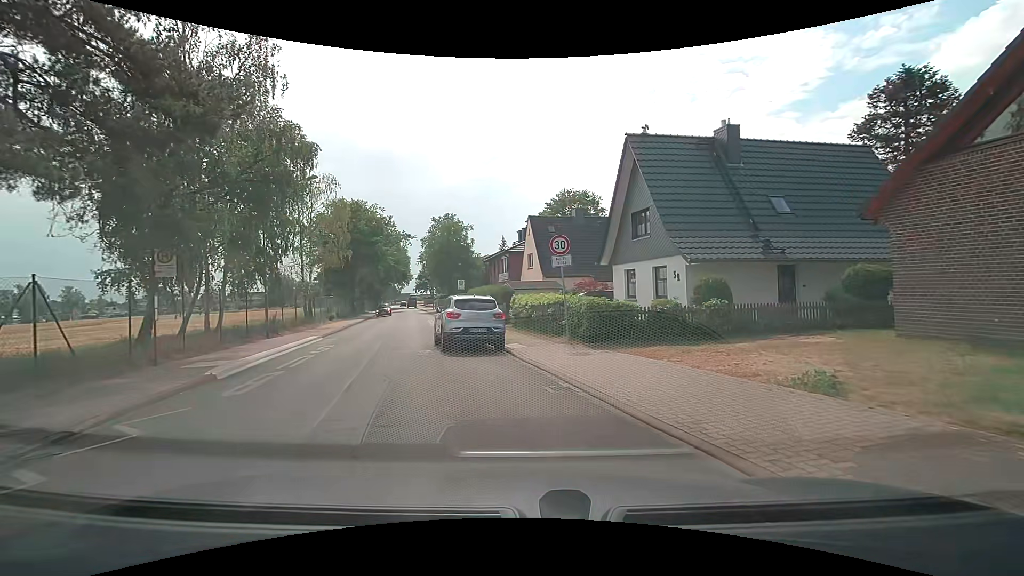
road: unclassified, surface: asphalt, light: Day
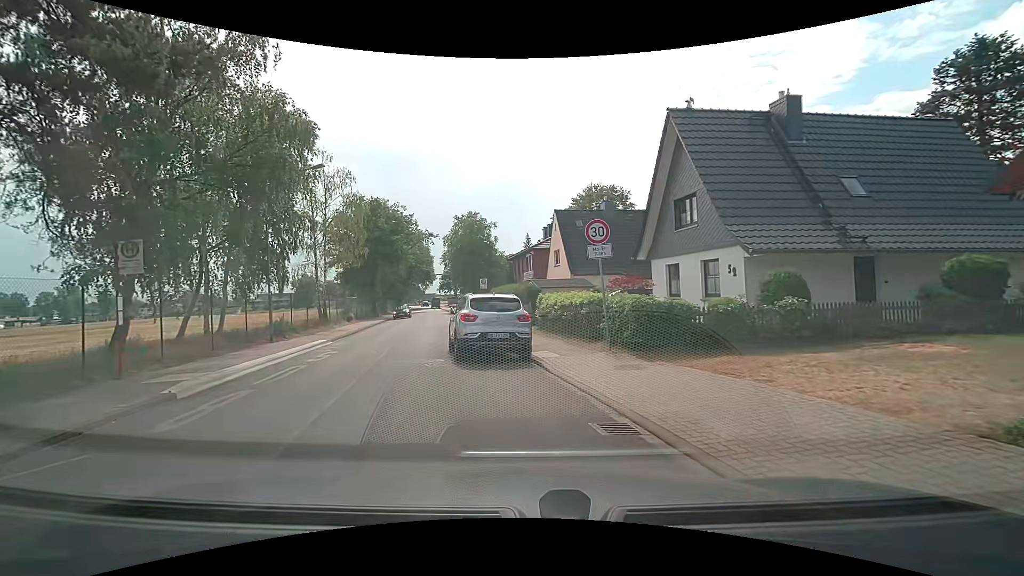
(-0.1, +2.5) m; -3°
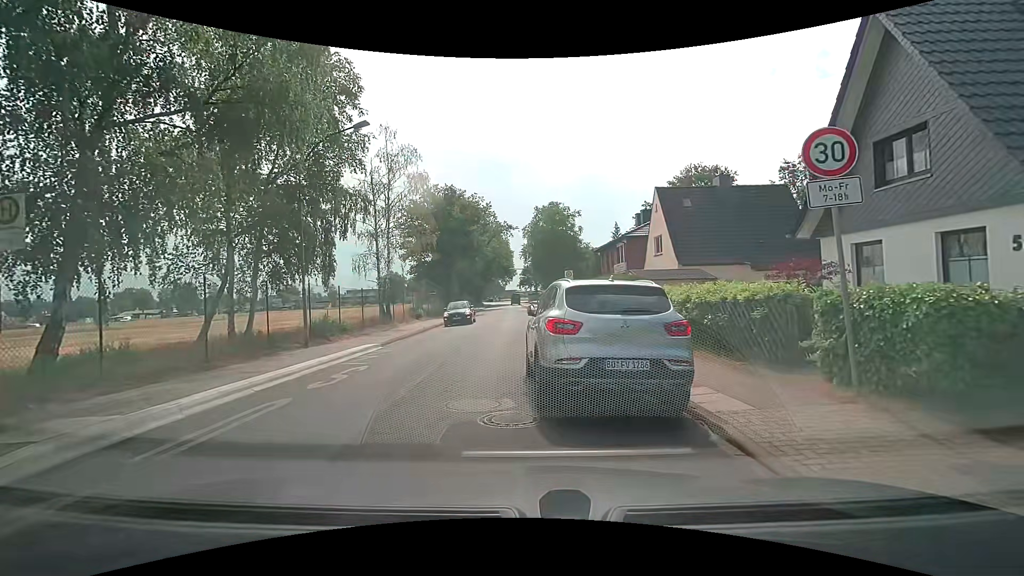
(-0.5, +5.5) m; -8°
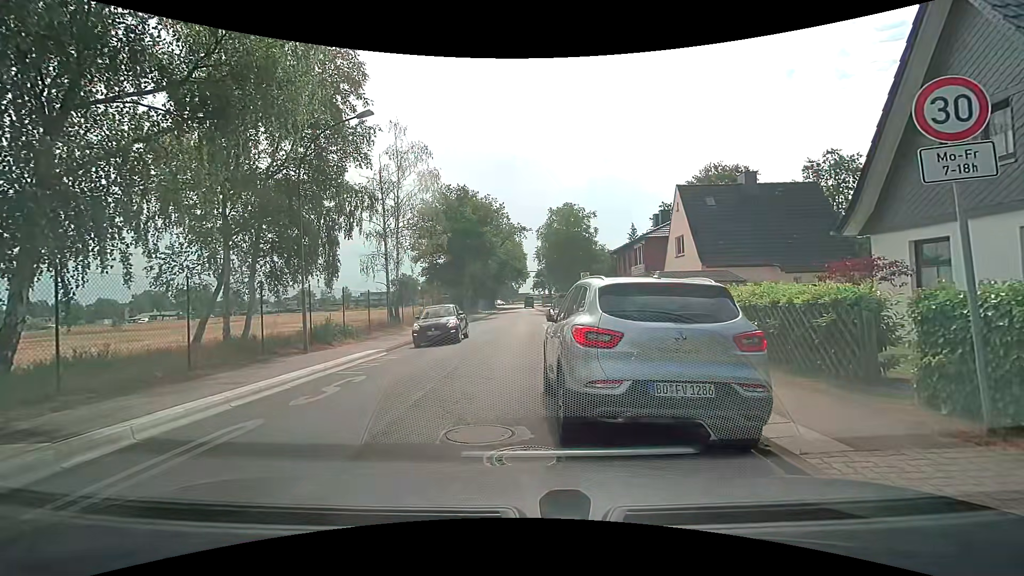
(-0.1, +1.2) m; -4°
